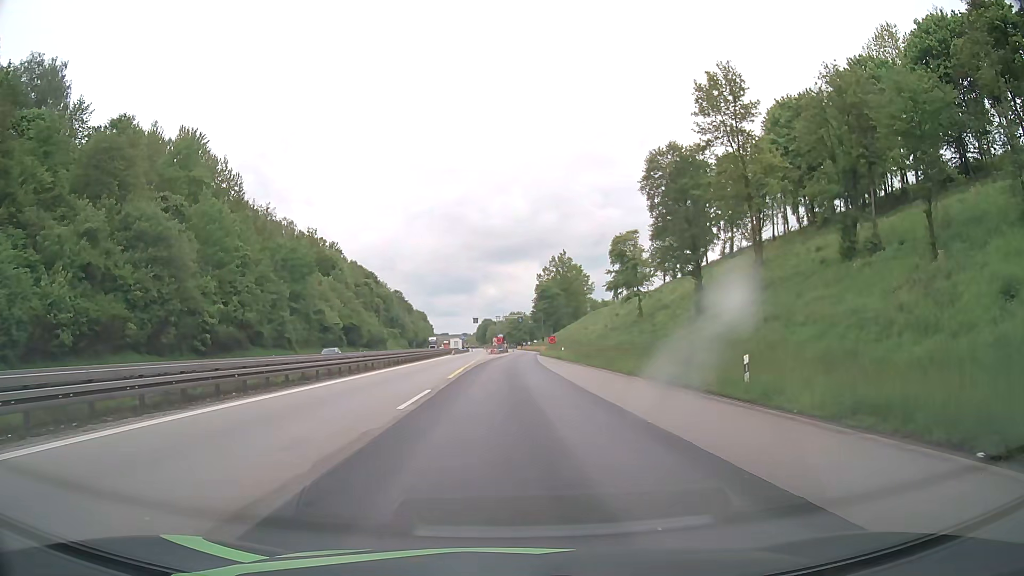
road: motorway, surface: asphalt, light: Day
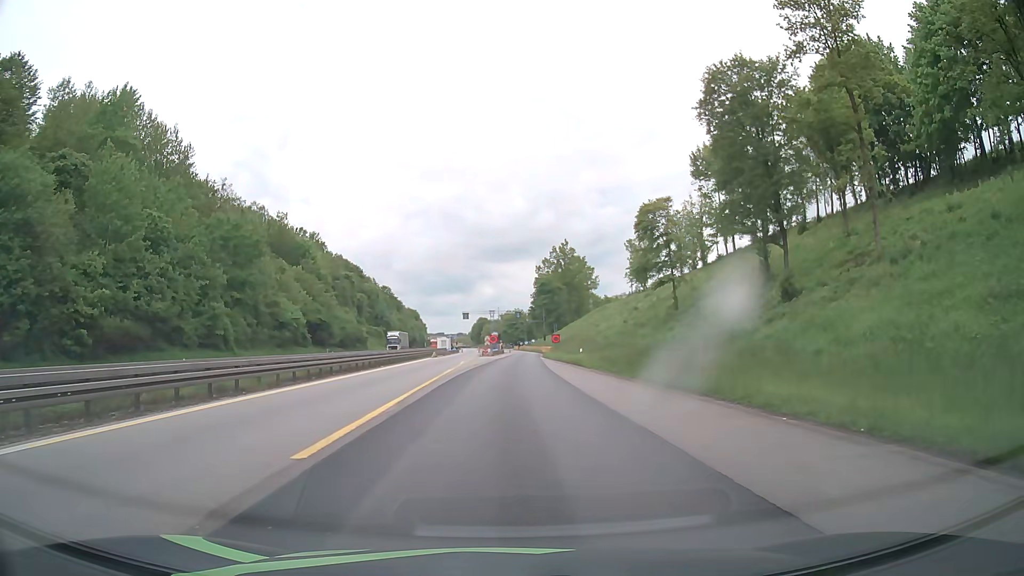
(+0.1, +19.7) m; 0°
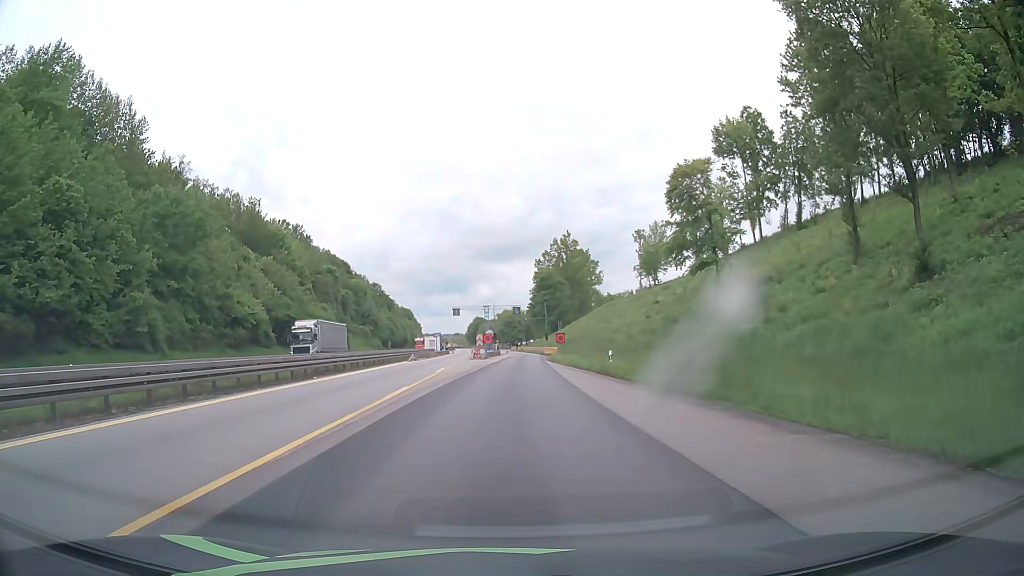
(0.0, +14.8) m; 0°
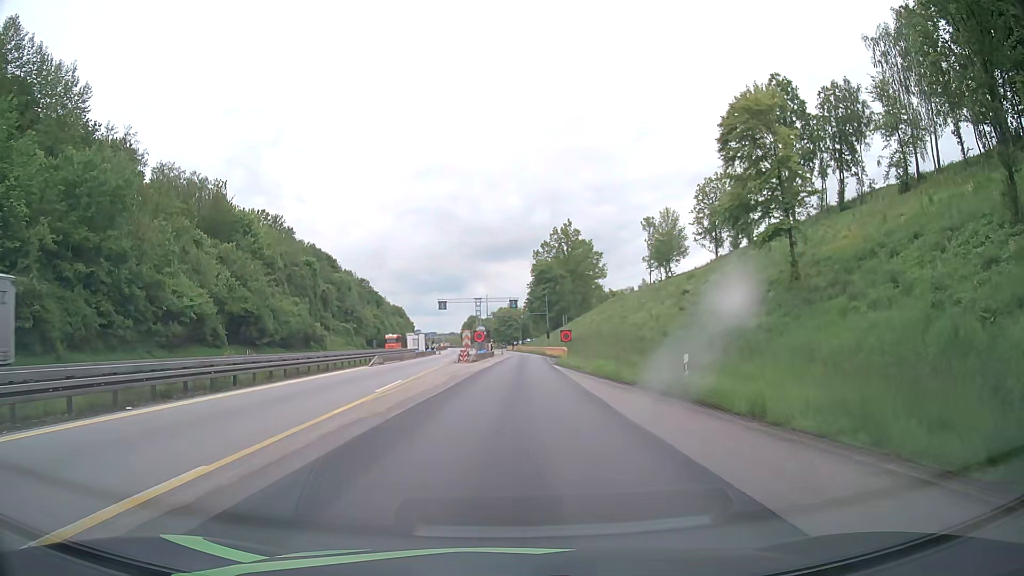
(-0.1, +14.8) m; 0°
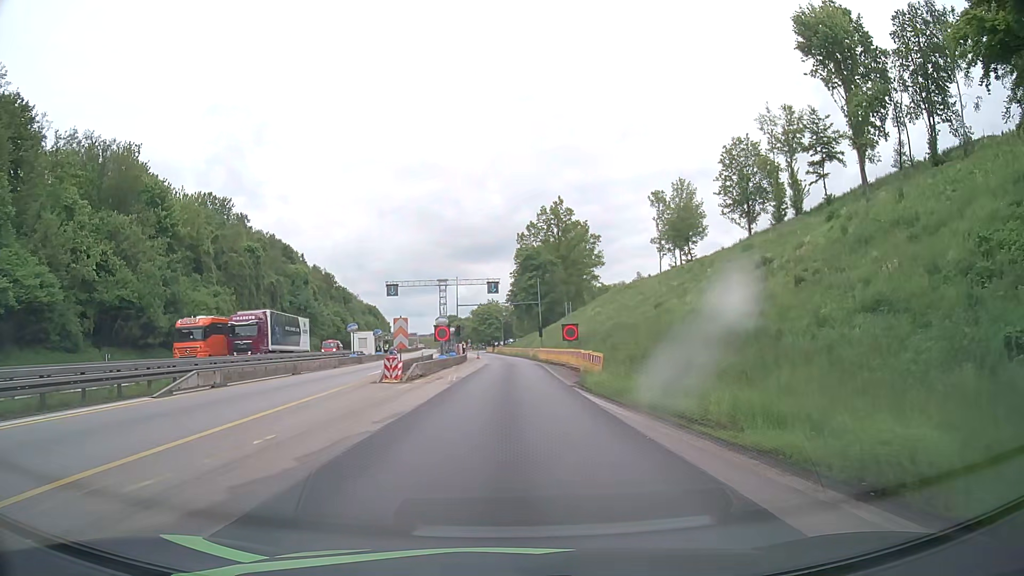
(+0.2, +24.9) m; +1°
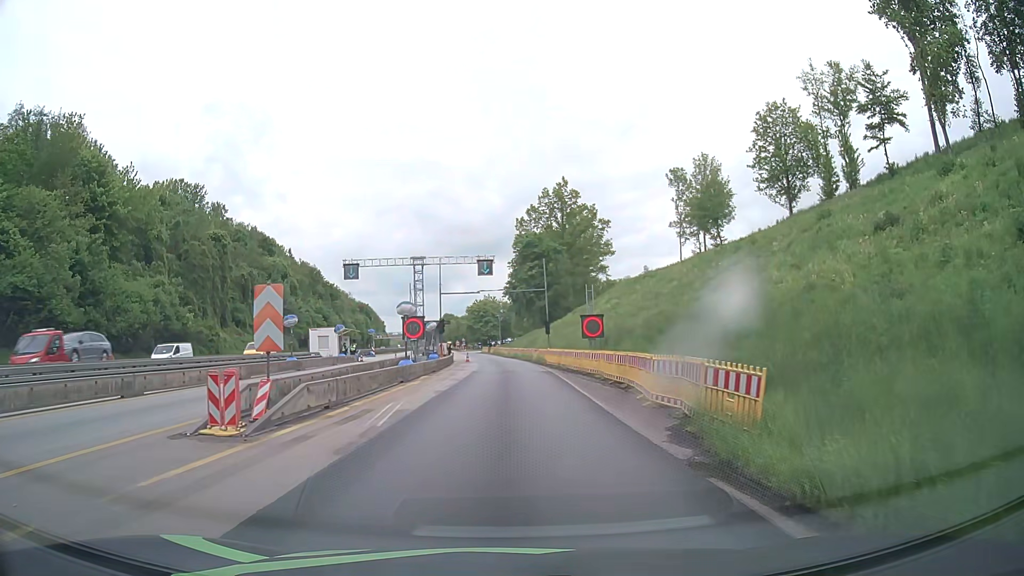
(+0.1, +15.0) m; 0°
